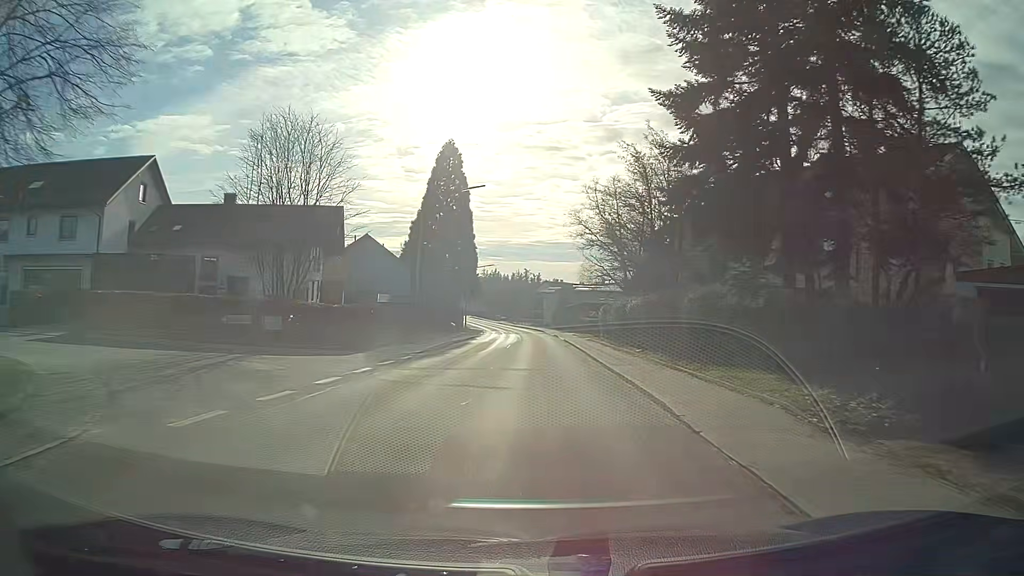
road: tertiary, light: Day
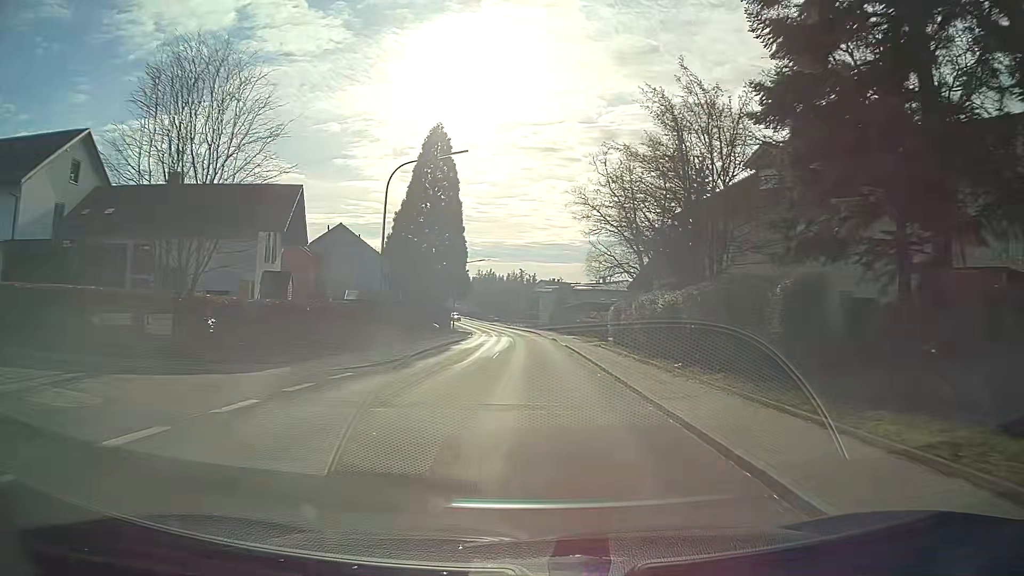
(0.0, +7.7) m; 0°
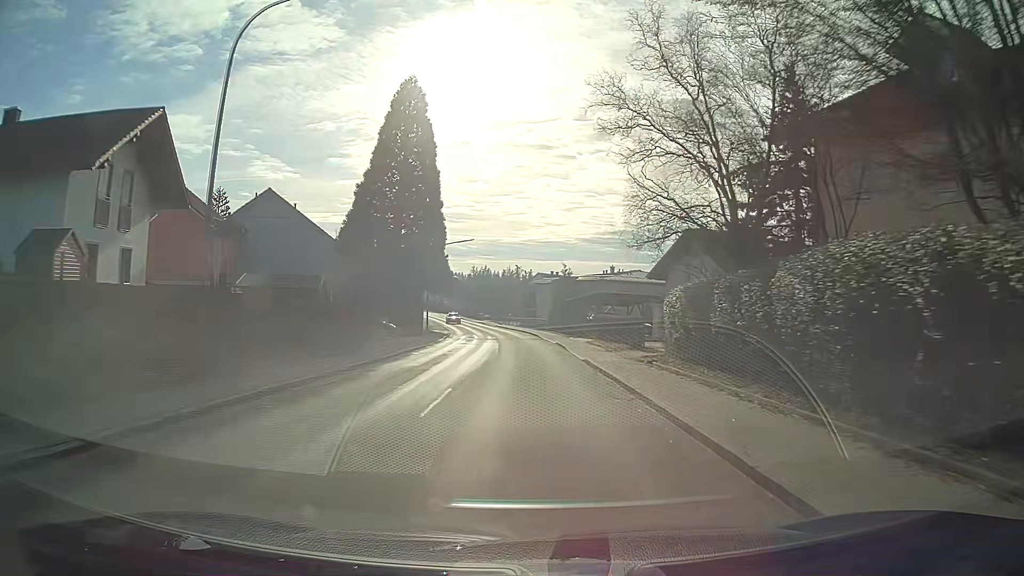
(0.0, +15.6) m; 0°
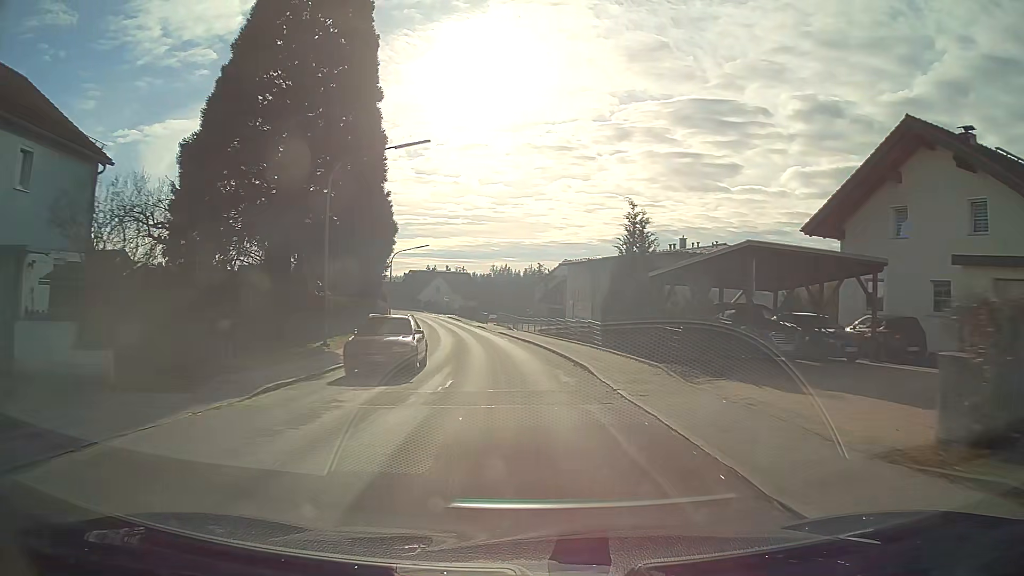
(-0.4, +31.9) m; -2°
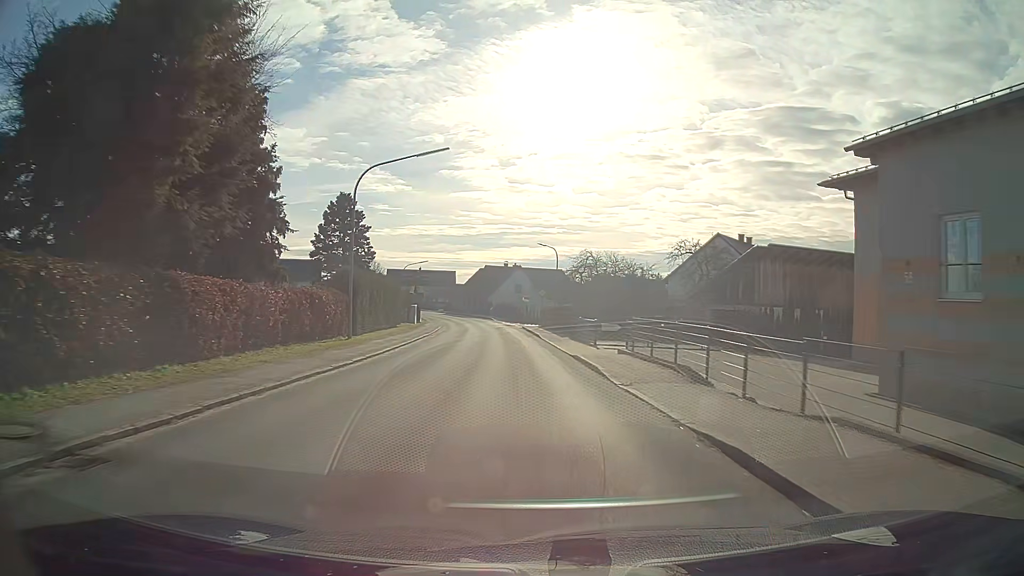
(-3.0, +40.5) m; -8°
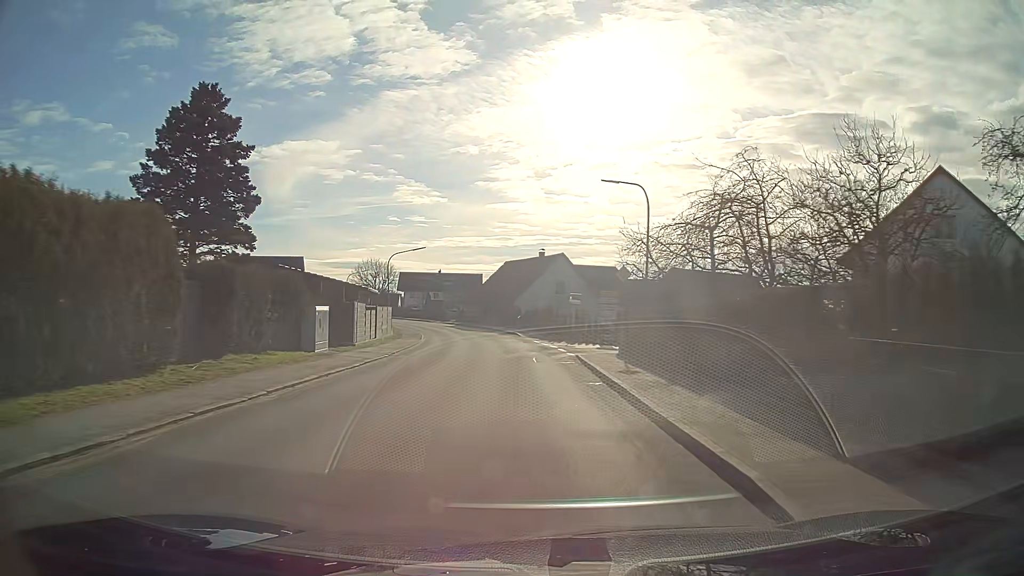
(-1.1, +32.1) m; -3°
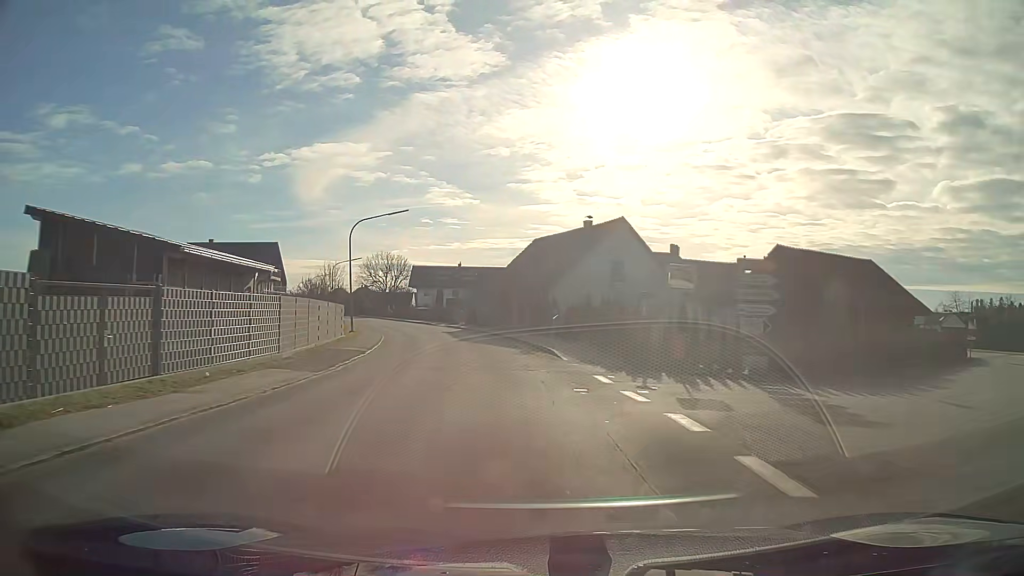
(-0.6, +23.6) m; -4°
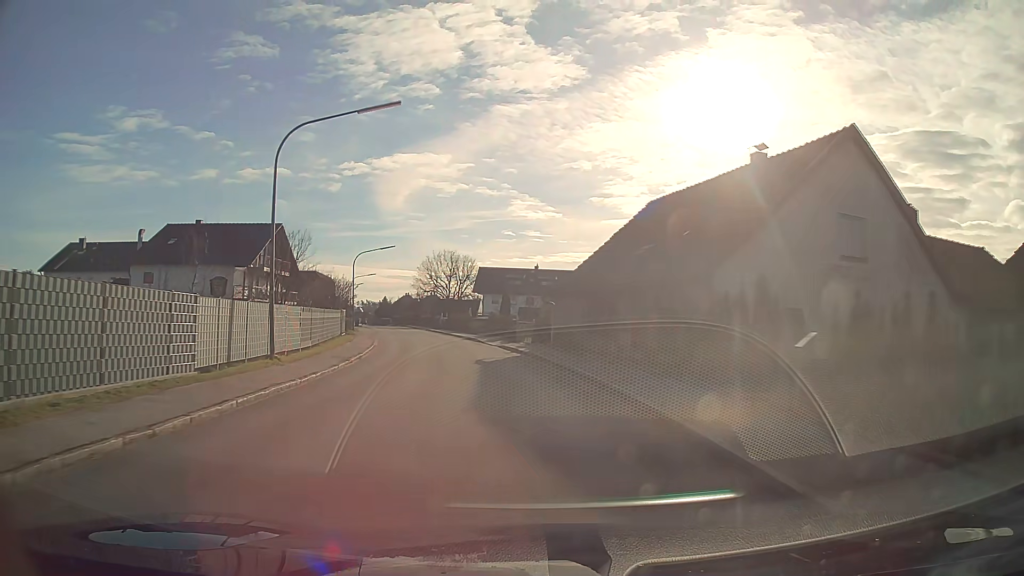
(-1.4, +23.2) m; -7°
